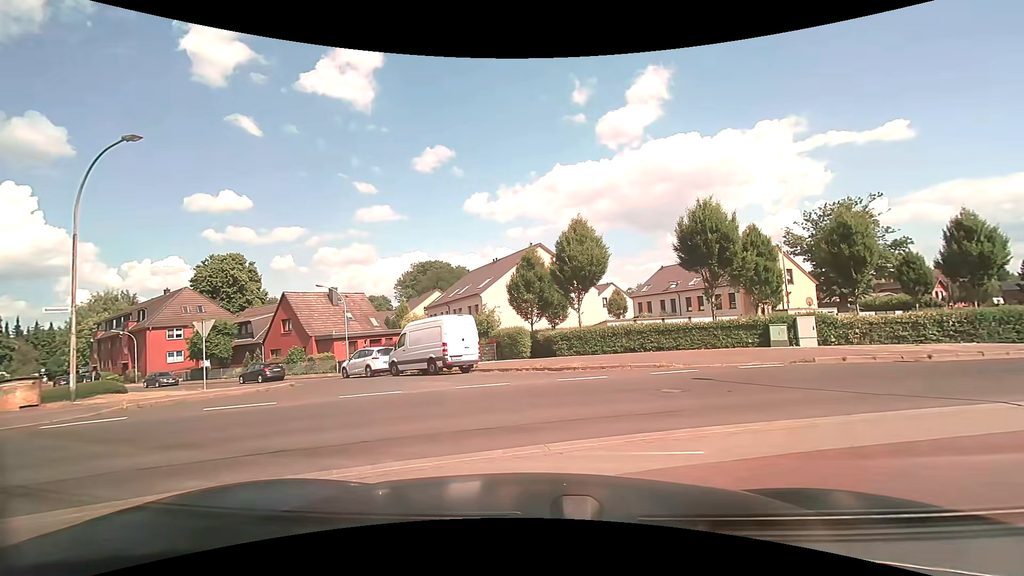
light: Day
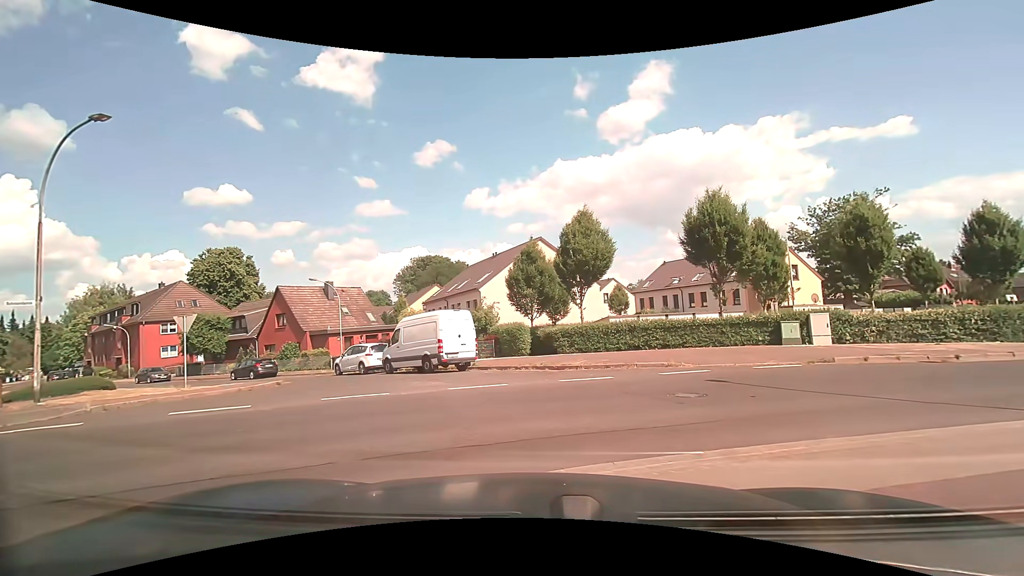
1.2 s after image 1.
(0.0, +1.1) m; 0°
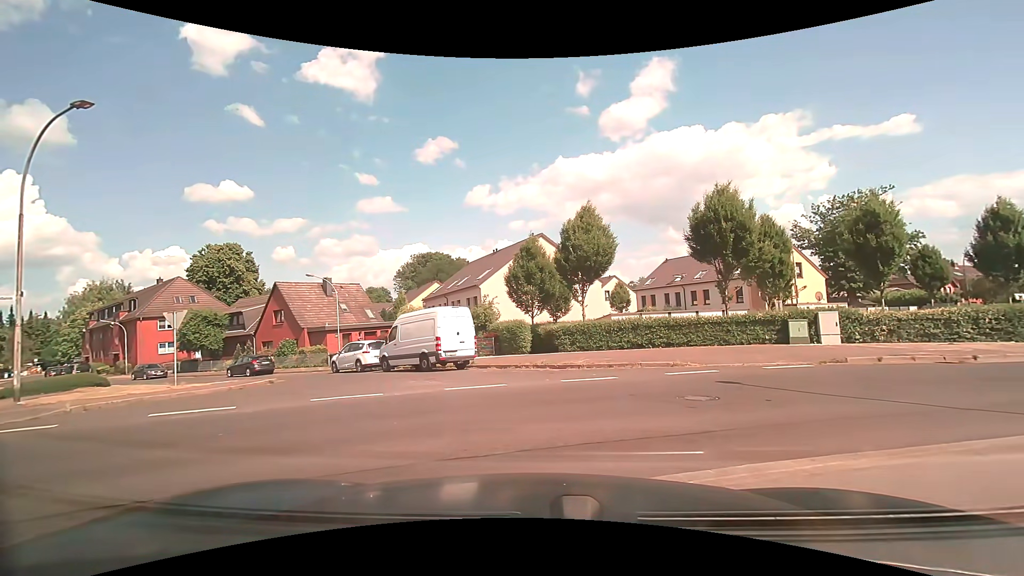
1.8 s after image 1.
(0.0, +0.6) m; 0°
